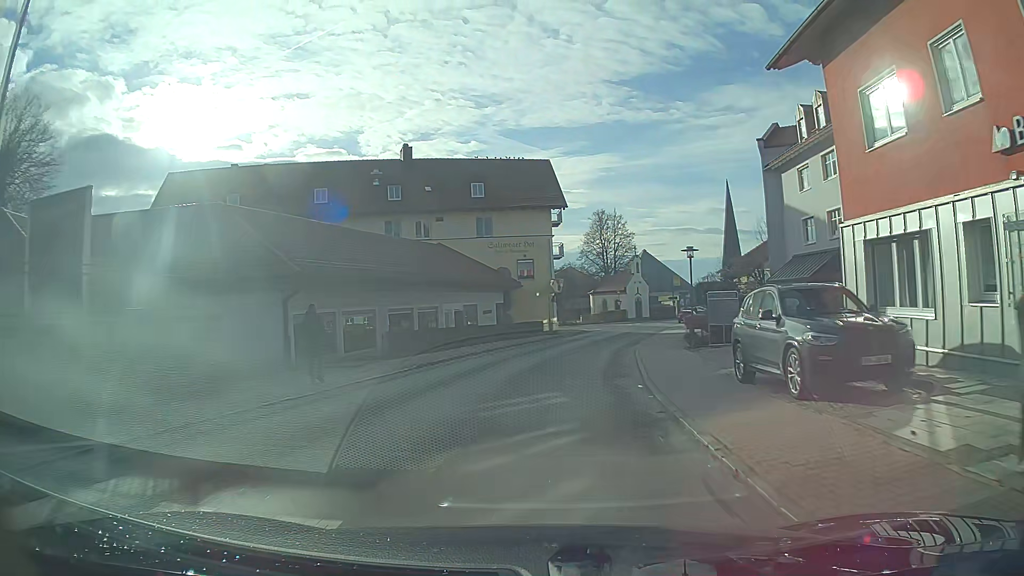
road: tertiary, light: Day
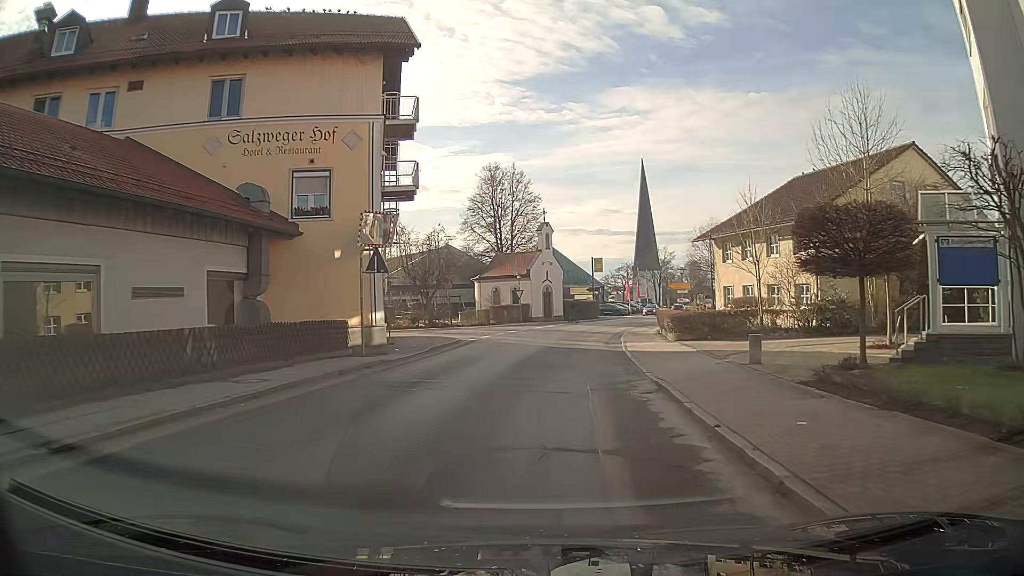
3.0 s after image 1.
(+2.6, +29.0) m; +10°
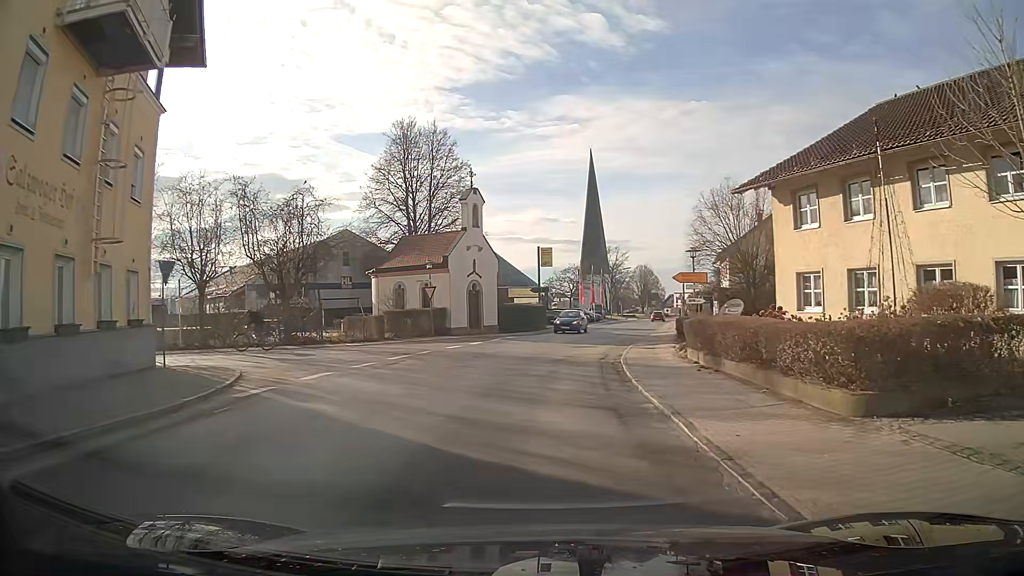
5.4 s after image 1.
(+0.8, +18.2) m; +6°
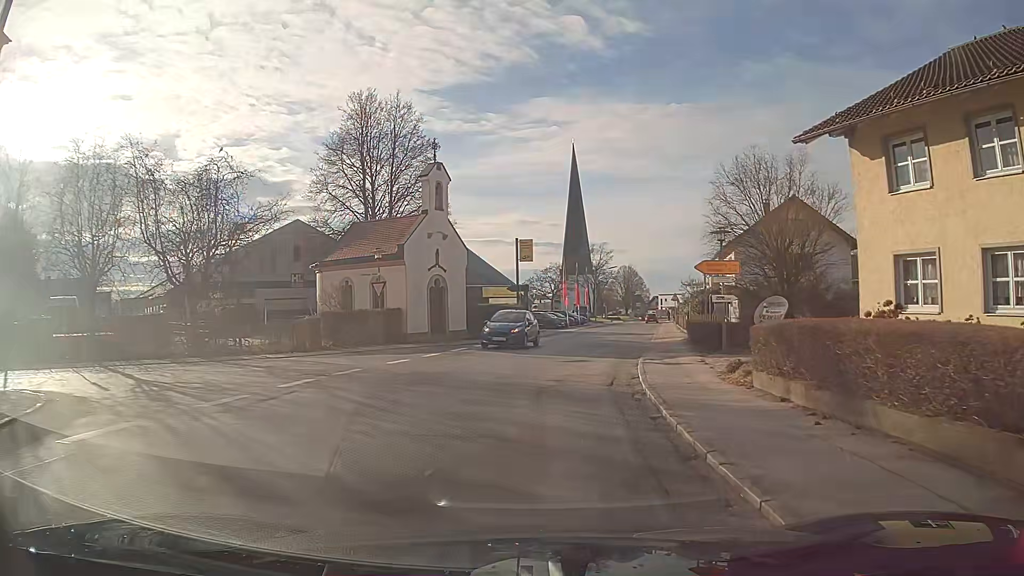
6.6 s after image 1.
(0.0, +7.1) m; 0°
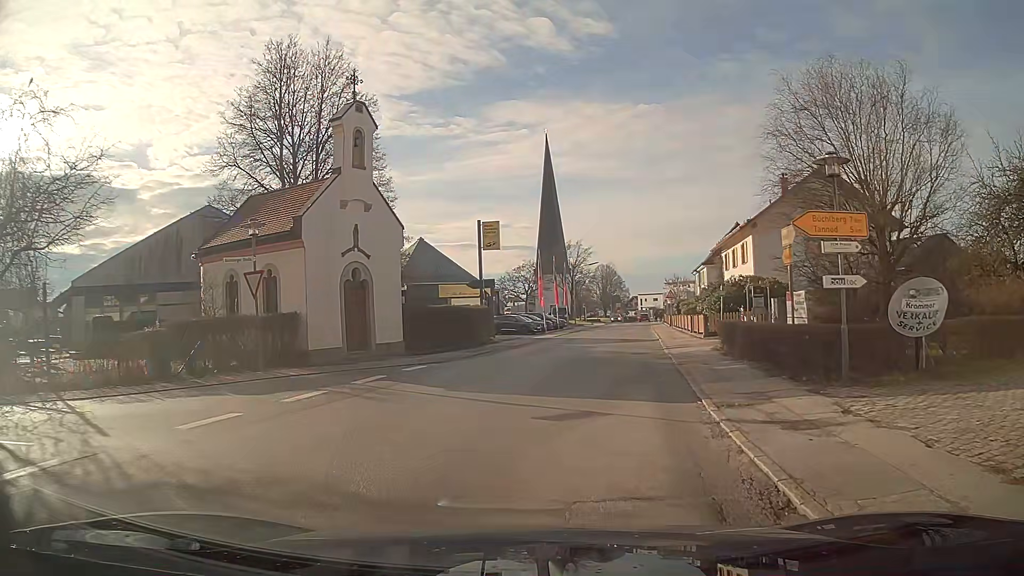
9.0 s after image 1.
(+0.2, +9.9) m; 0°
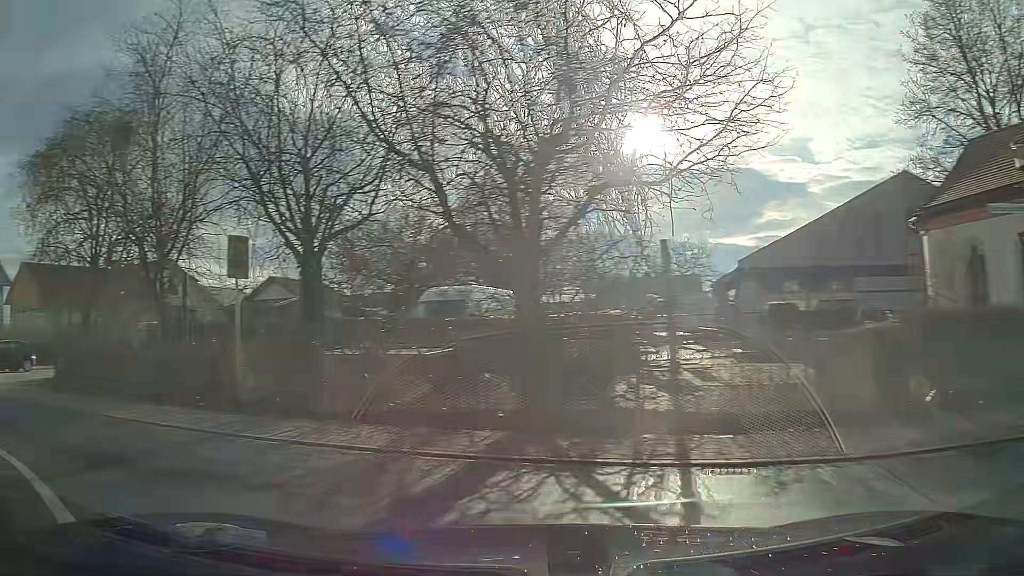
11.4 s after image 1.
(-3.9, +6.8) m; -66°
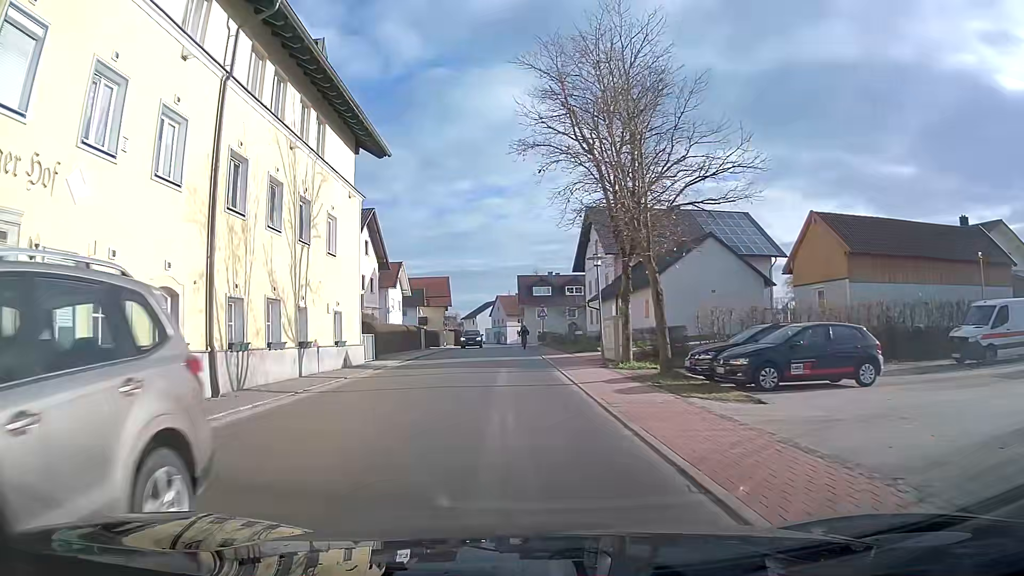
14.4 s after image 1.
(-10.9, +12.8) m; -58°
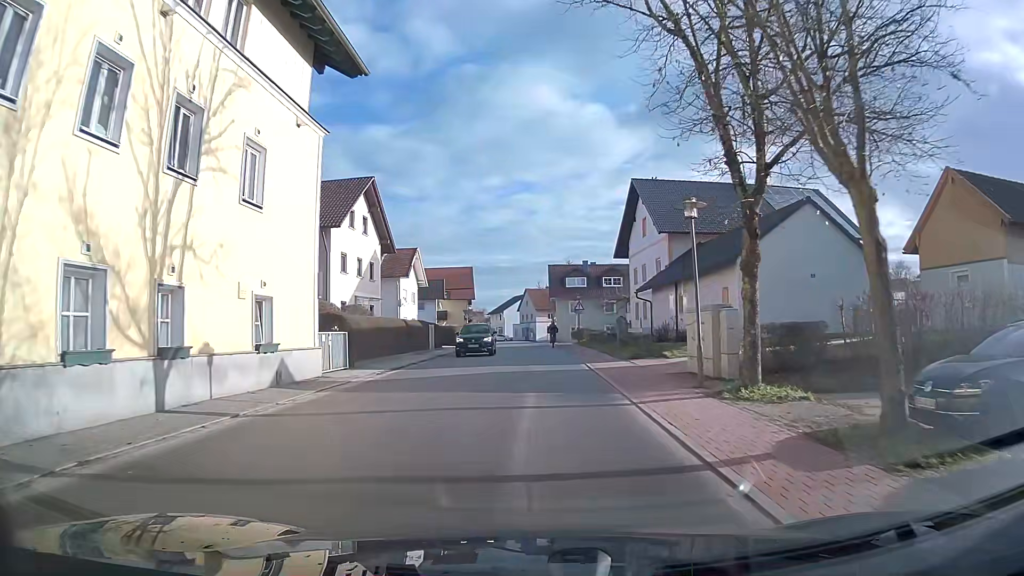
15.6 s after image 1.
(-0.2, +10.0) m; -2°
(0, +10) (0, +20) (0, +30) (0, +40) (0, +50) (0, +60) (0, +70) (-1, +80) (-1, +90) (-2, +100) m
